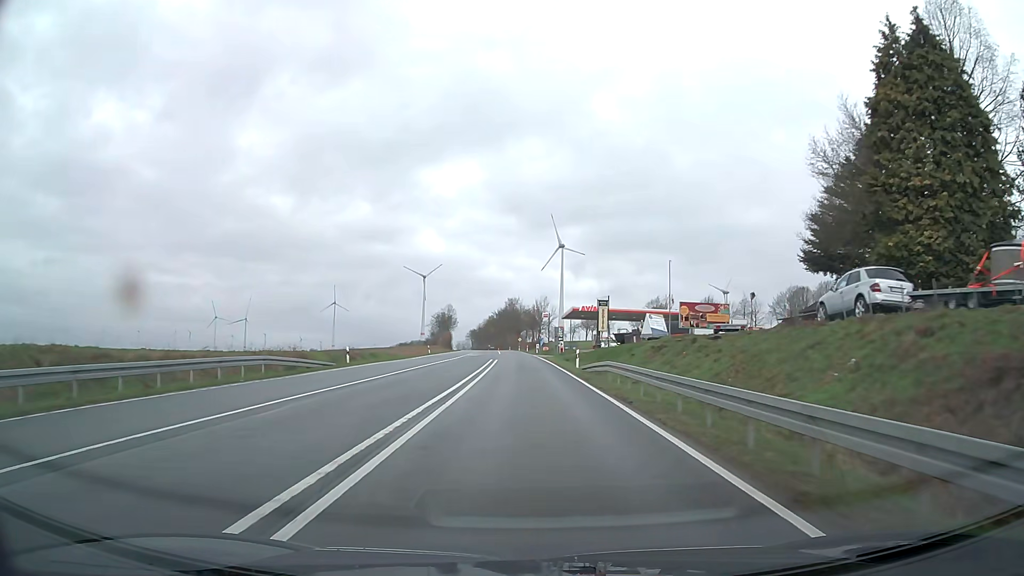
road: primary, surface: asphalt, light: Day
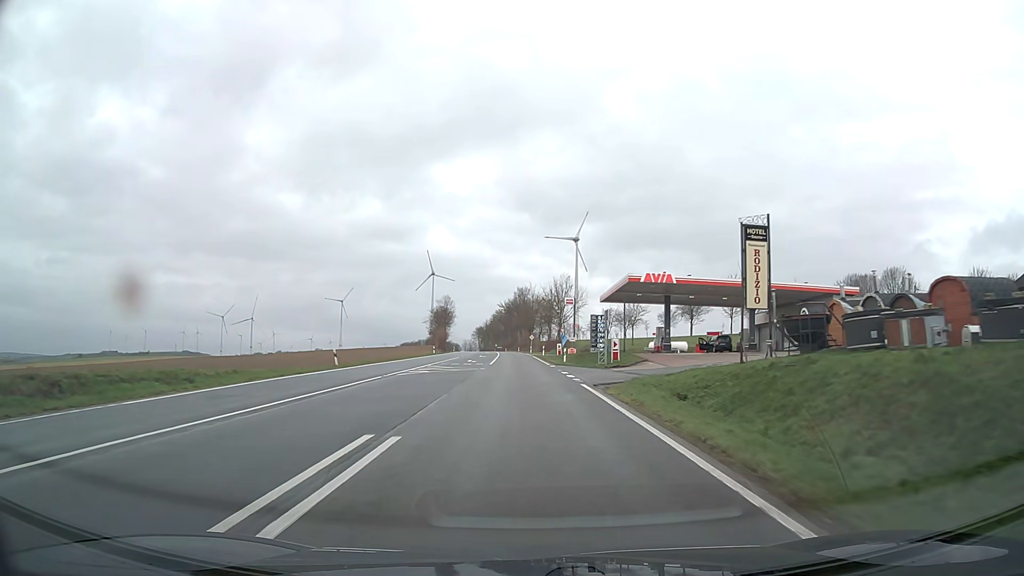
(-0.2, +43.2) m; -1°
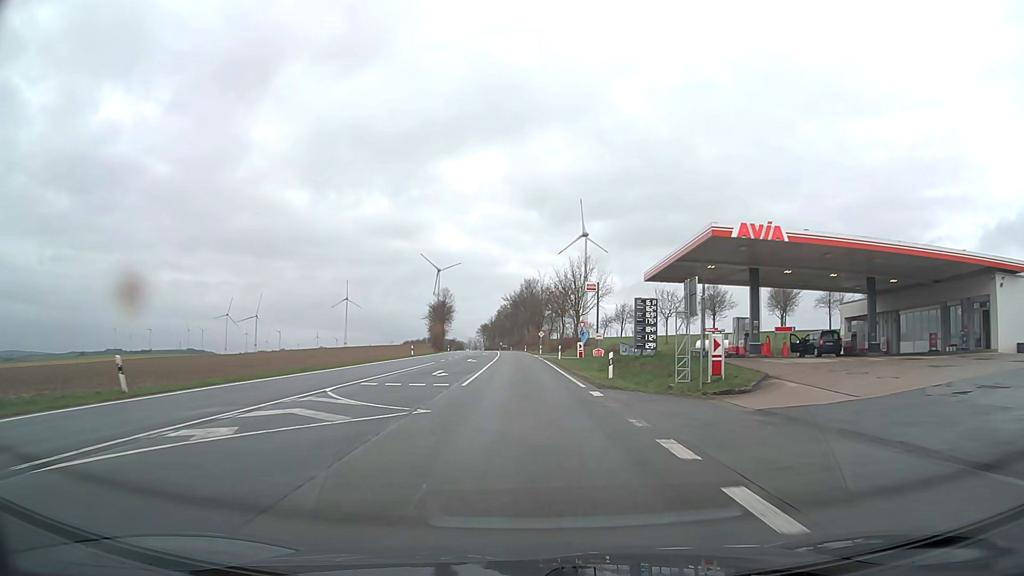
(-0.1, +21.6) m; -1°
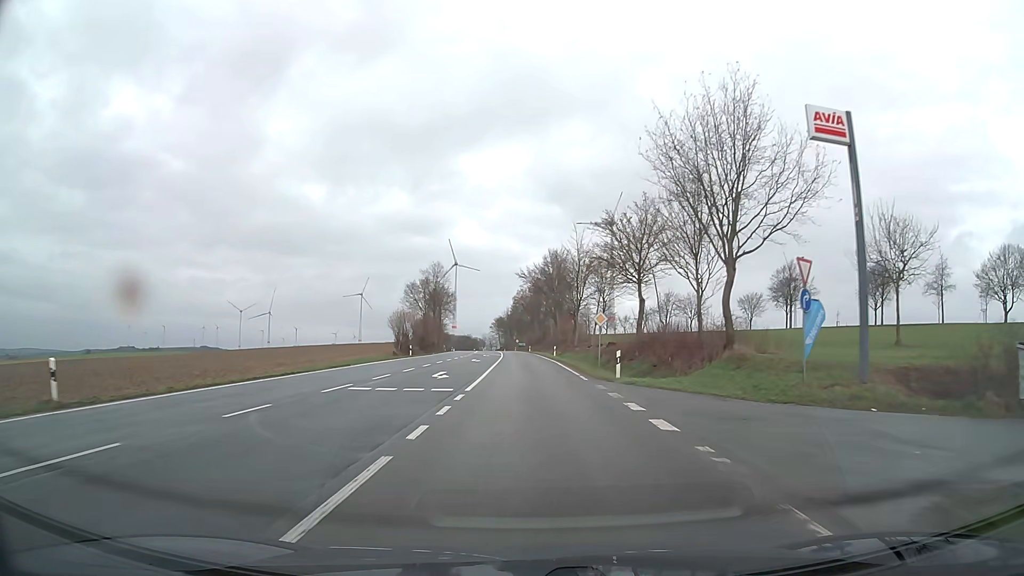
(-0.9, +54.0) m; -2°
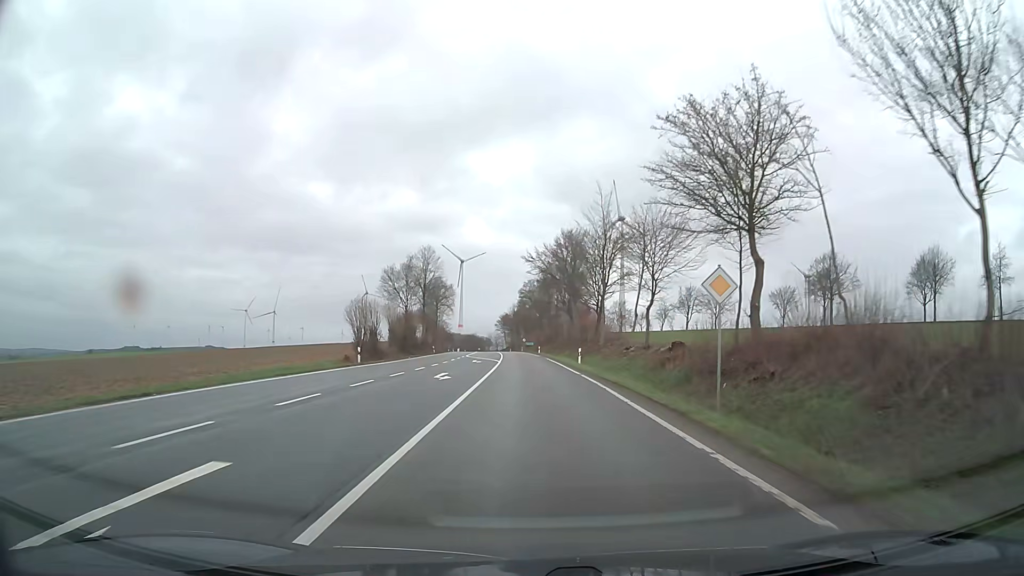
(-0.1, +21.6) m; -1°
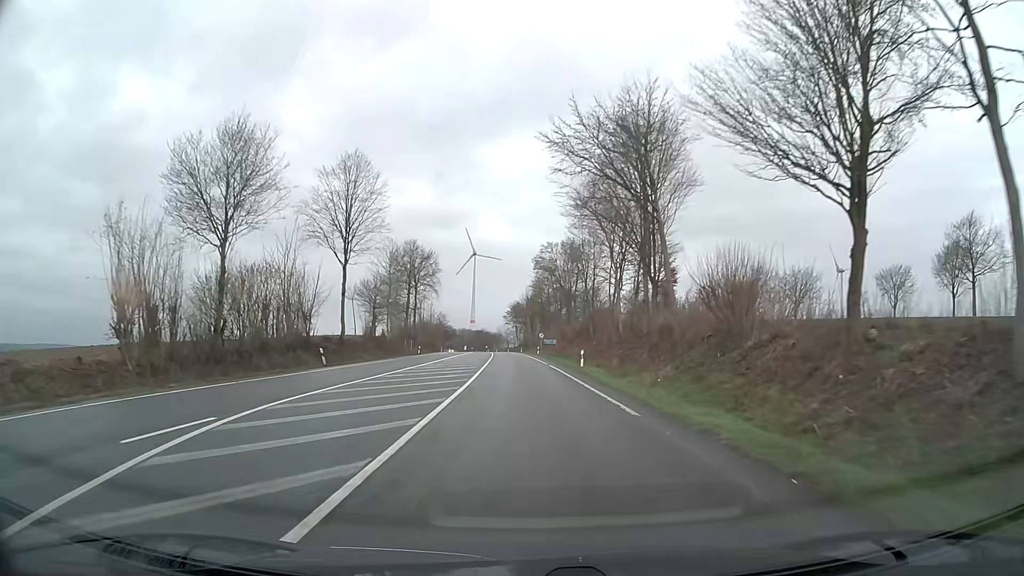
(-0.6, +54.1) m; -1°
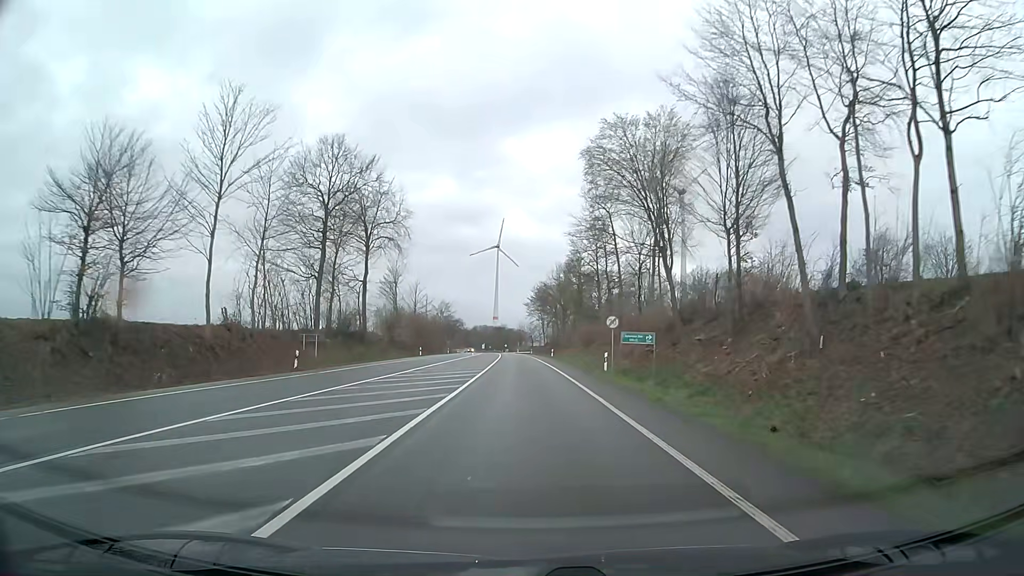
(-1.0, +54.2) m; -2°
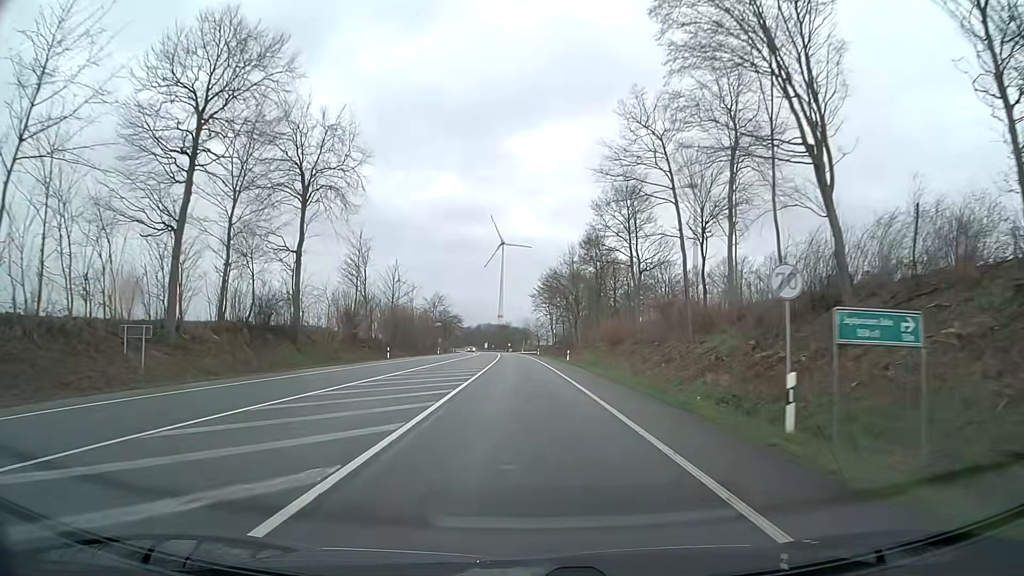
(0.0, +22.6) m; 0°
(0, +10) (0, +20) (0, +30) (-1, +40) (-1, +50) (-1, +60) (-2, +70) (-2, +80) (-2, +90) (-3, +100) m
